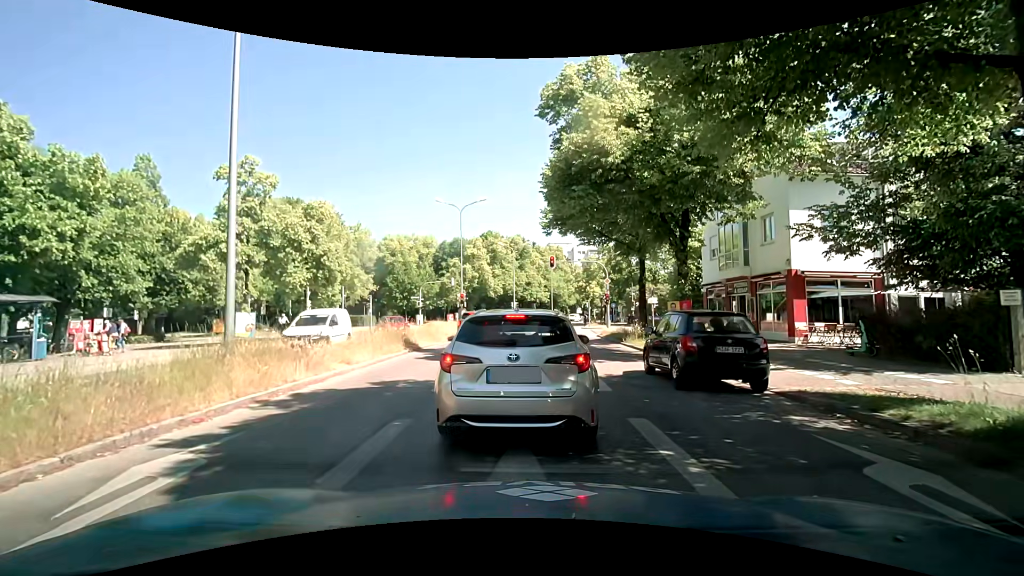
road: secondary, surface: asphalt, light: Day
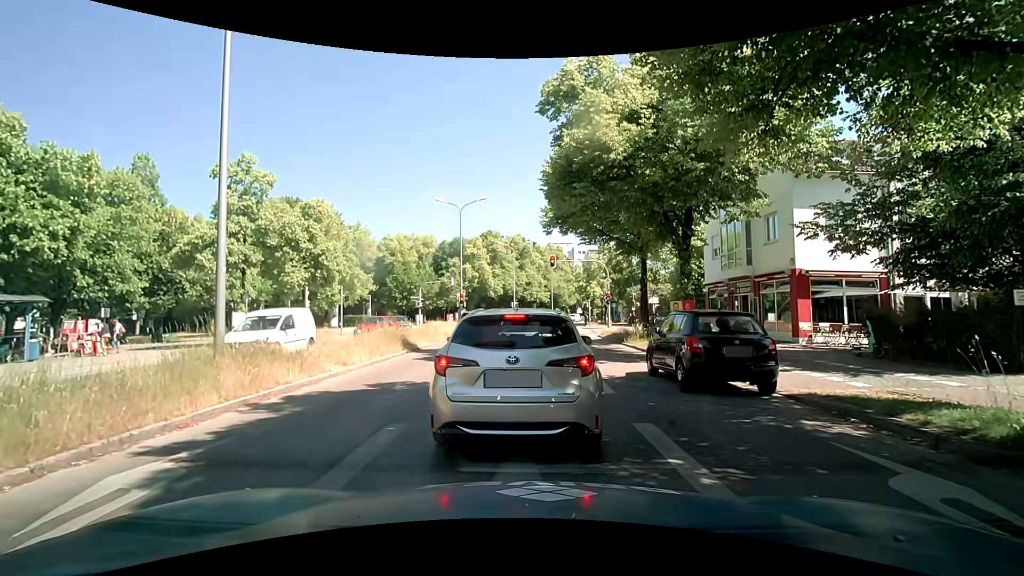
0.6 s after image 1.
(0.0, +0.3) m; 0°
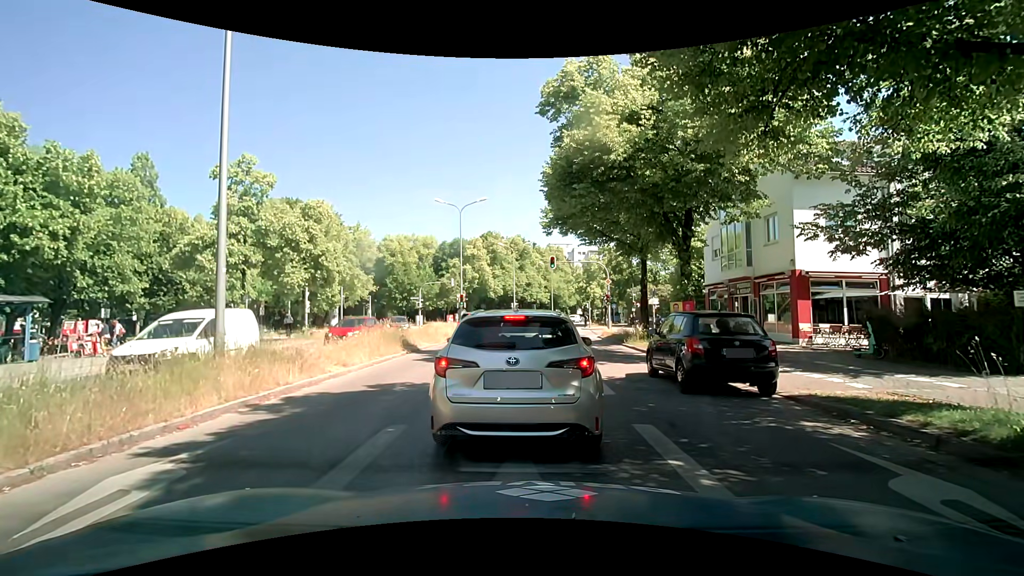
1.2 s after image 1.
(0.0, +0.1) m; 0°
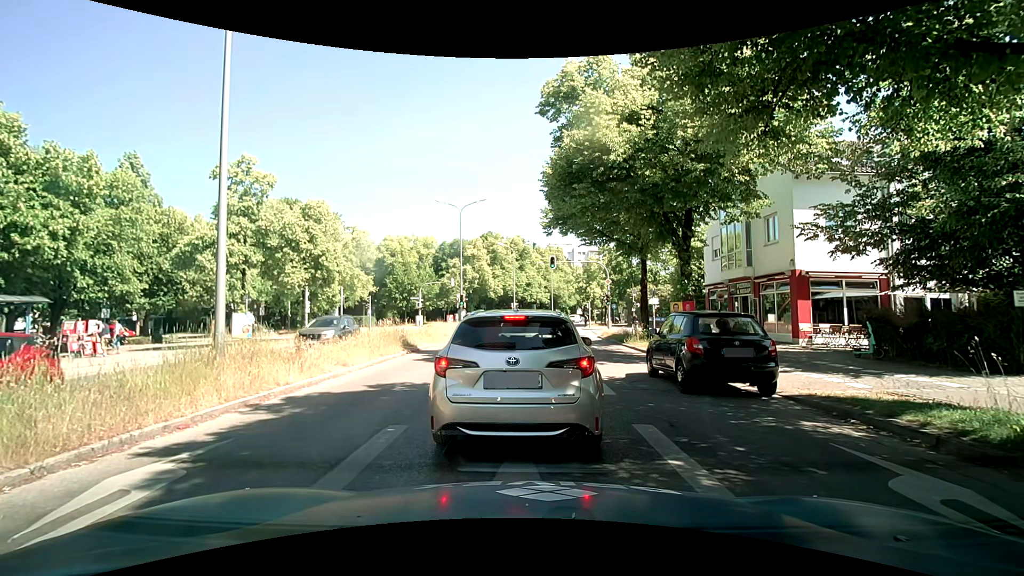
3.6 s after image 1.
(0.0, +0.1) m; 0°
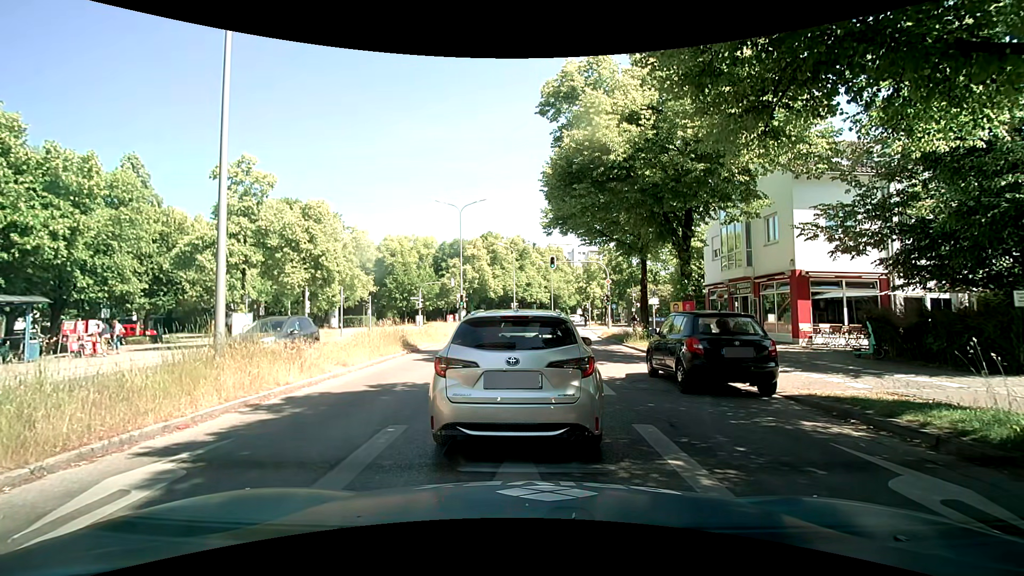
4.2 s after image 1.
(0.0, 0.0) m; 0°
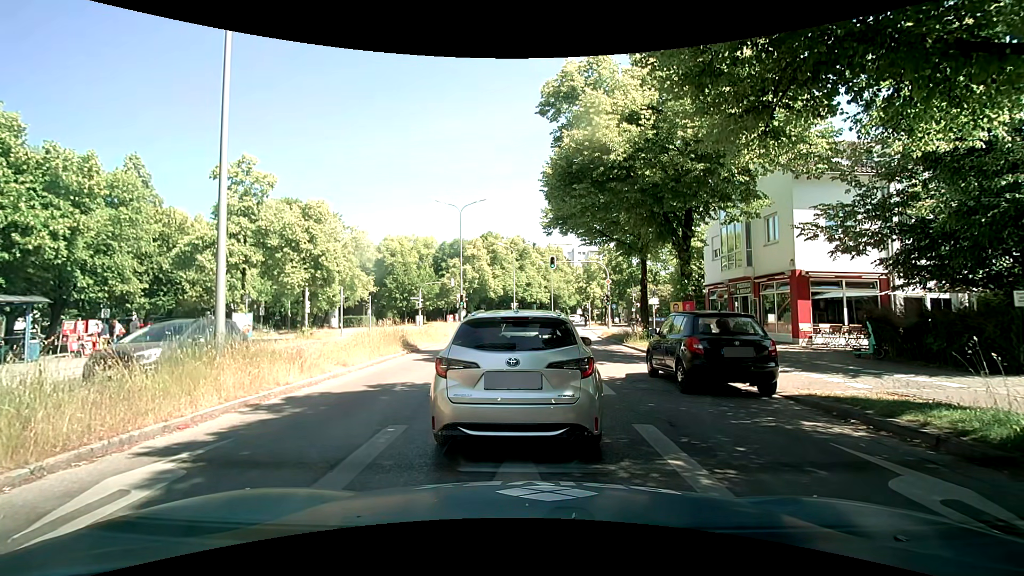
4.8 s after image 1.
(0.0, 0.0) m; 0°
